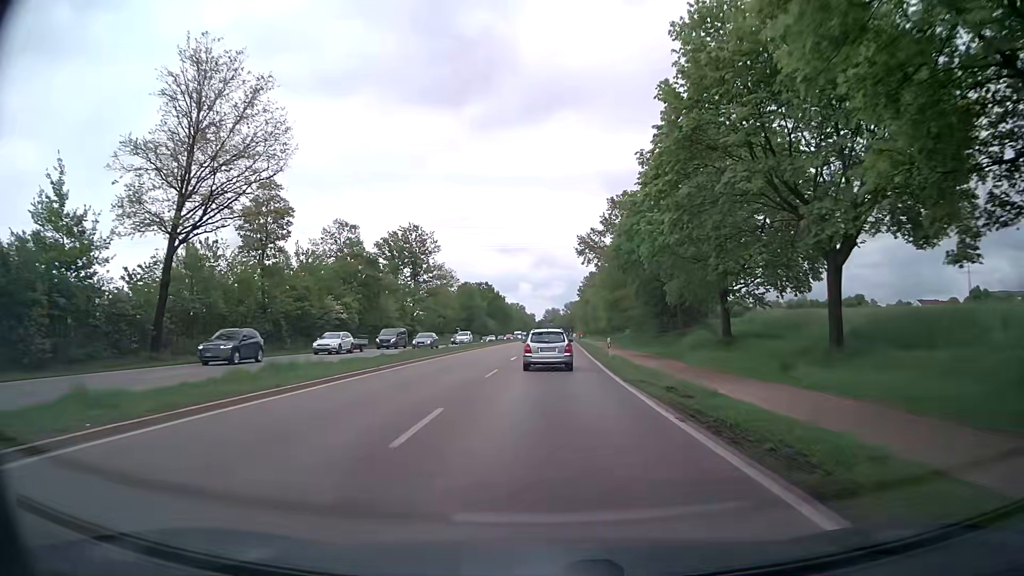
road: primary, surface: asphalt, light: Day
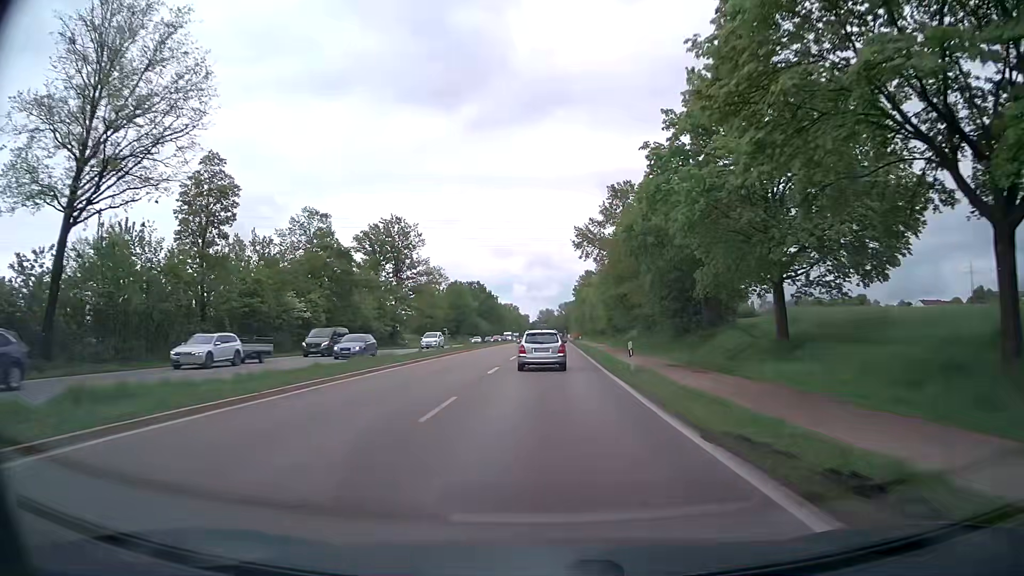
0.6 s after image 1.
(0.0, +9.6) m; 0°
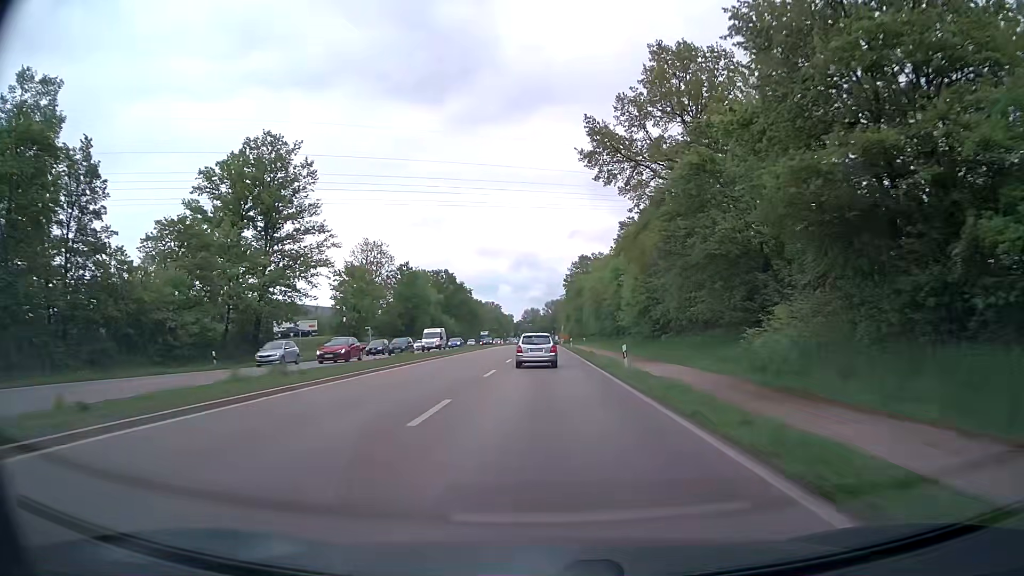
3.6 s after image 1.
(+0.2, +48.0) m; +1°
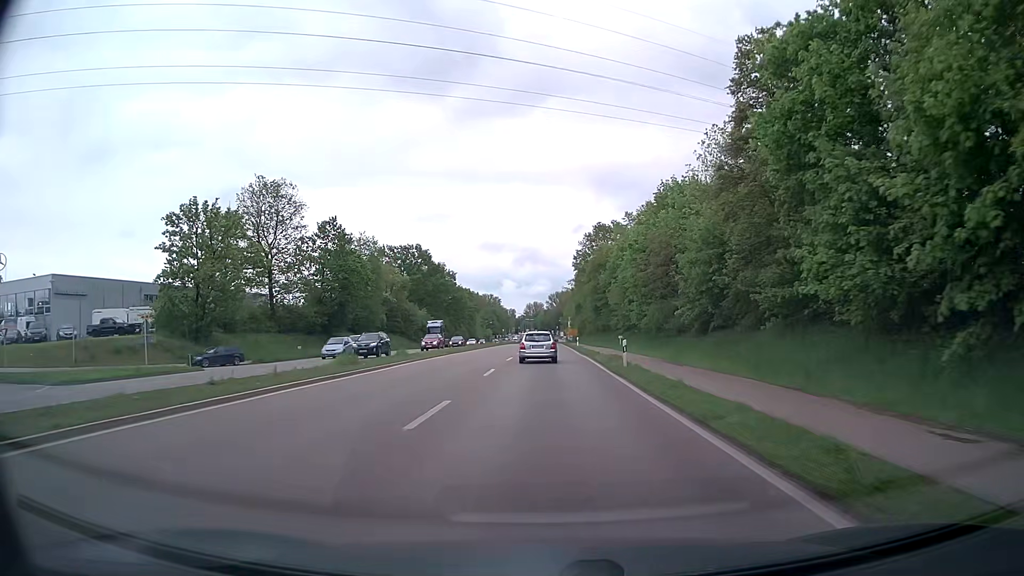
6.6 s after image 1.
(+0.3, +48.3) m; 0°
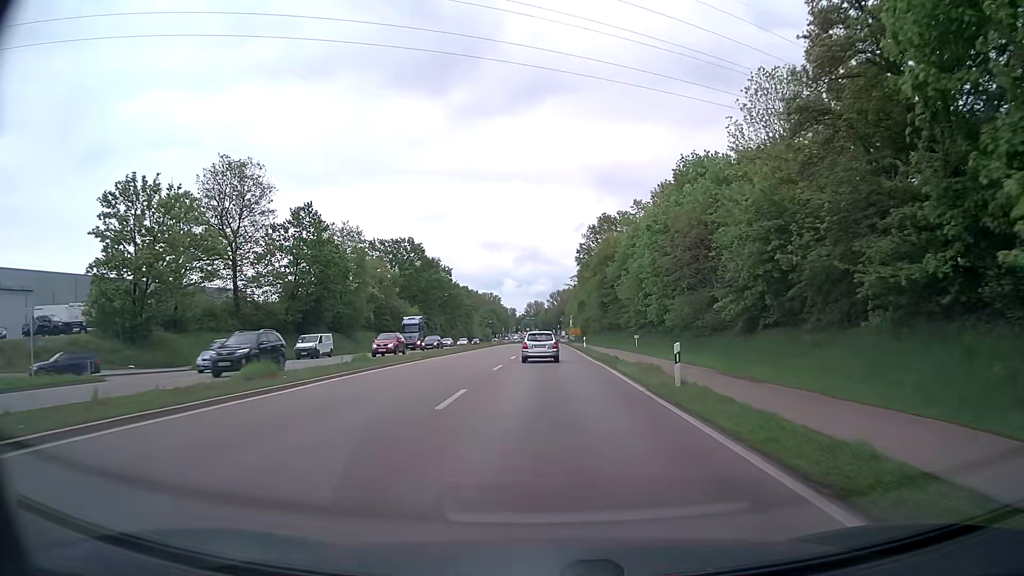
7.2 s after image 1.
(0.0, +9.7) m; 0°
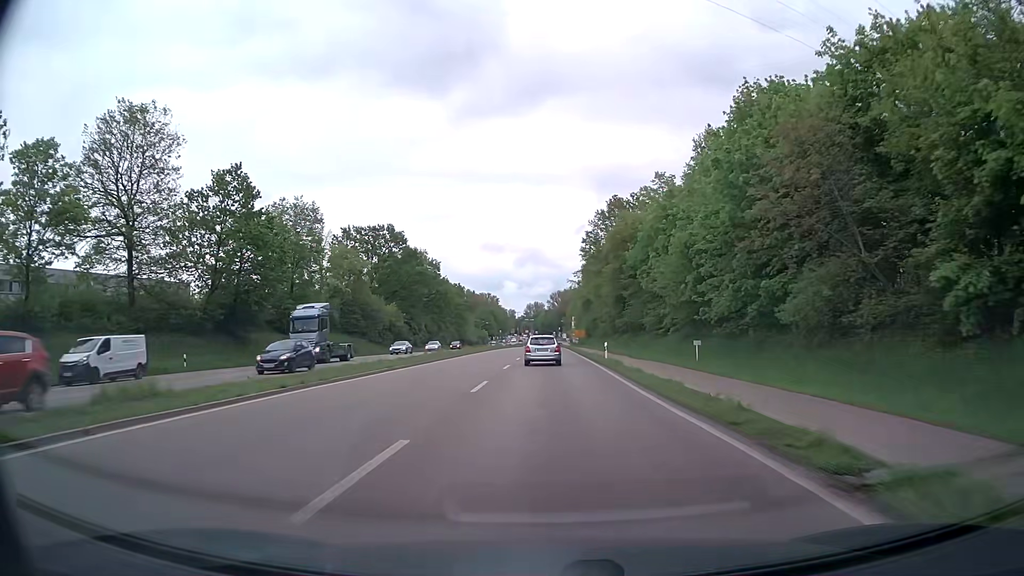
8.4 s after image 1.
(0.0, +19.3) m; 0°
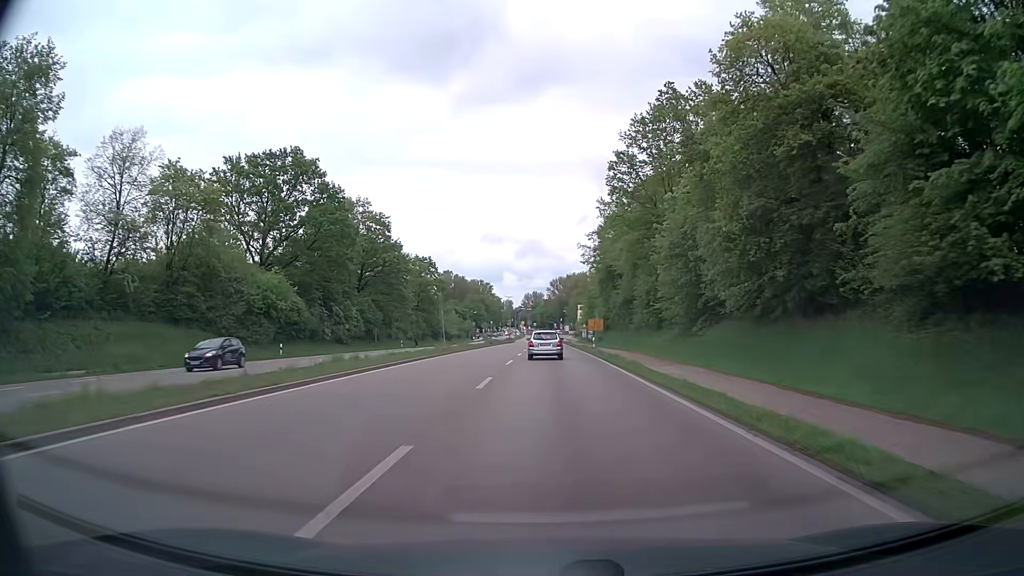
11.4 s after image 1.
(-0.1, +48.4) m; 0°
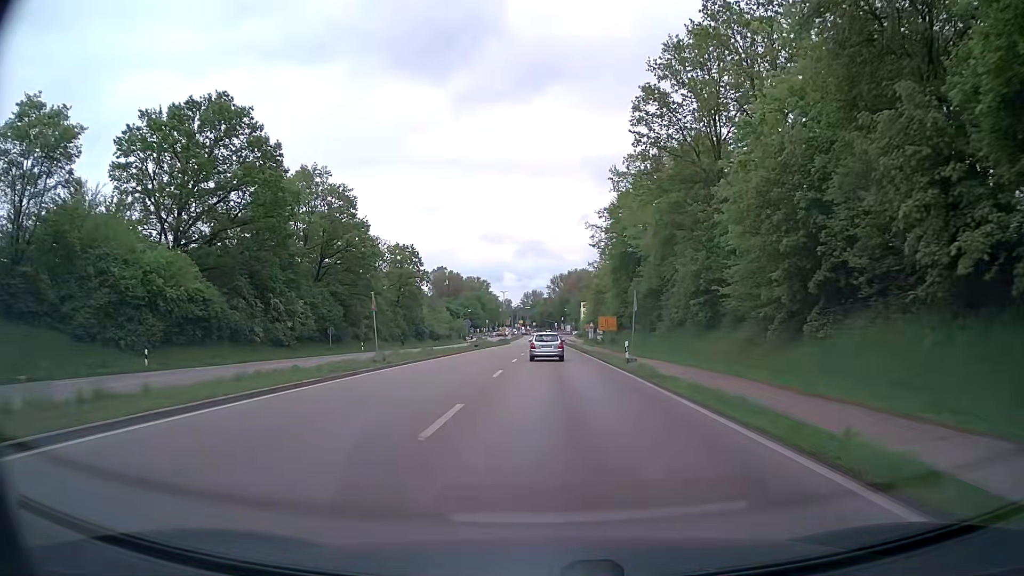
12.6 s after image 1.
(0.0, +19.3) m; 0°
(0, +10) (0, +20) (0, +30) (0, +40) (0, +50) (0, +60) (0, +70) (0, +80) (0, +90) (+1, +100) m
